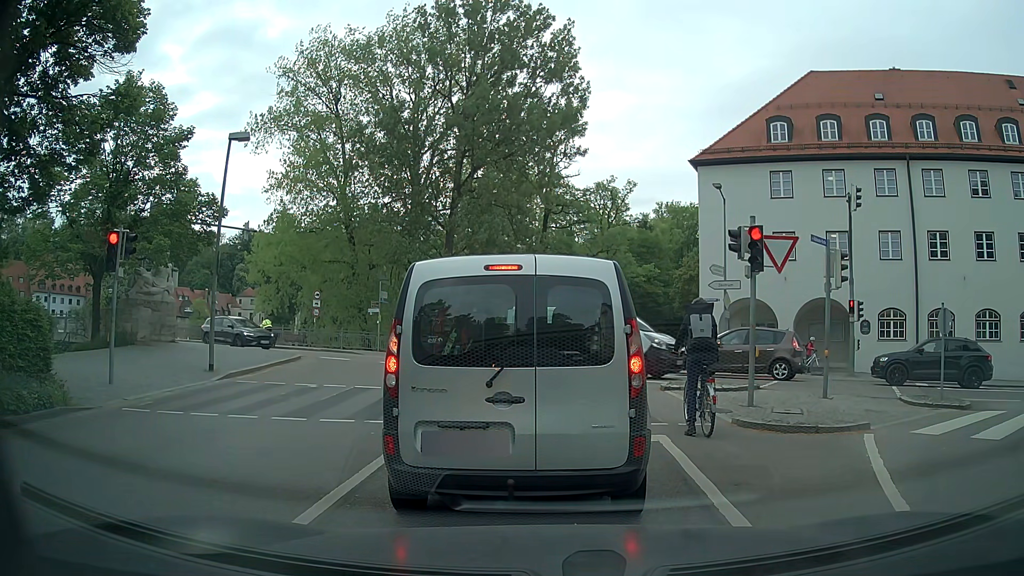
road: residential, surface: asphalt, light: Day
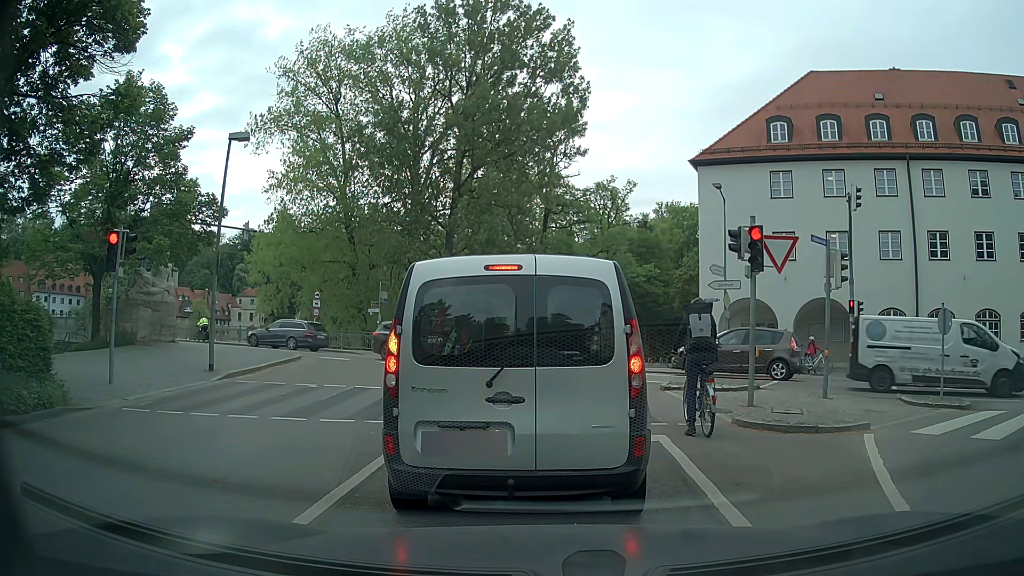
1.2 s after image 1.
(0.0, 0.0) m; 0°
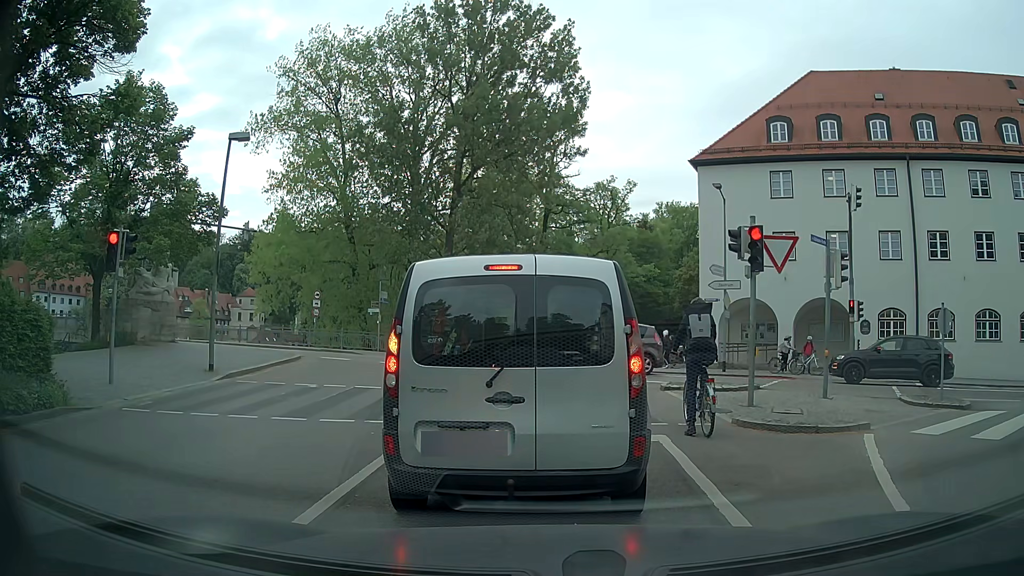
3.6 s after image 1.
(0.0, 0.0) m; 0°
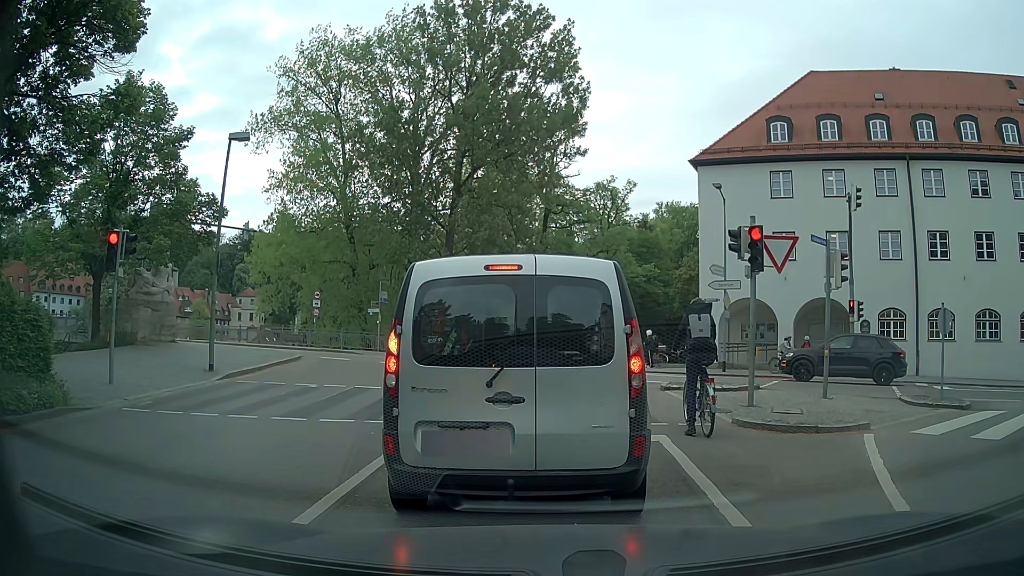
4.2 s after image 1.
(0.0, 0.0) m; 0°
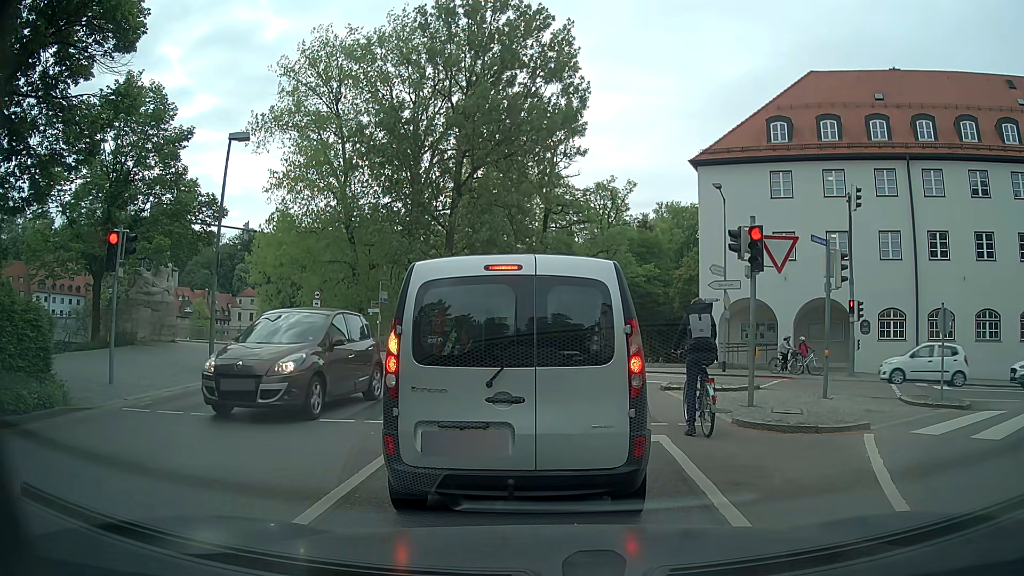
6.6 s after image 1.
(0.0, 0.0) m; 0°
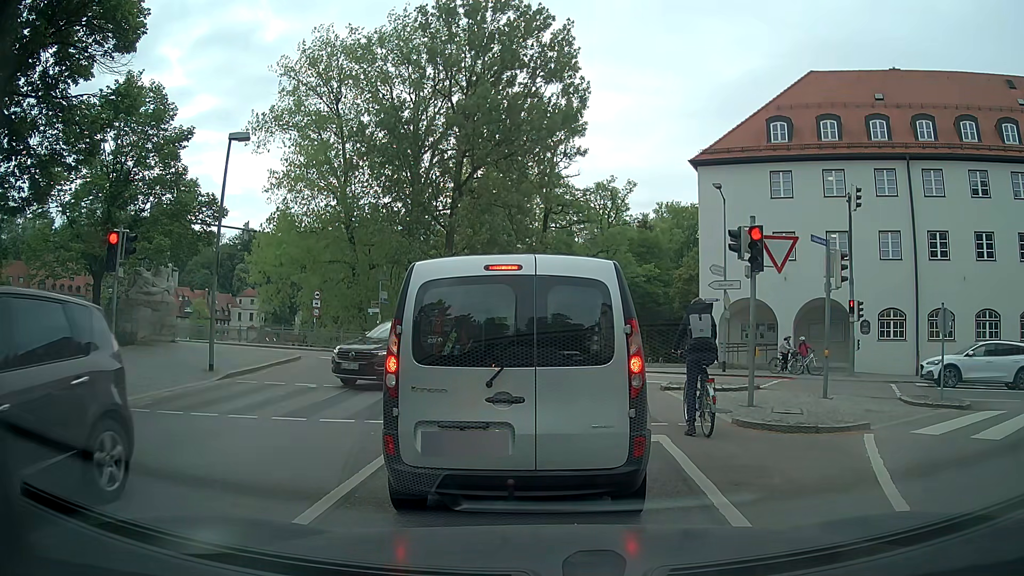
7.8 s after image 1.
(0.0, 0.0) m; 0°
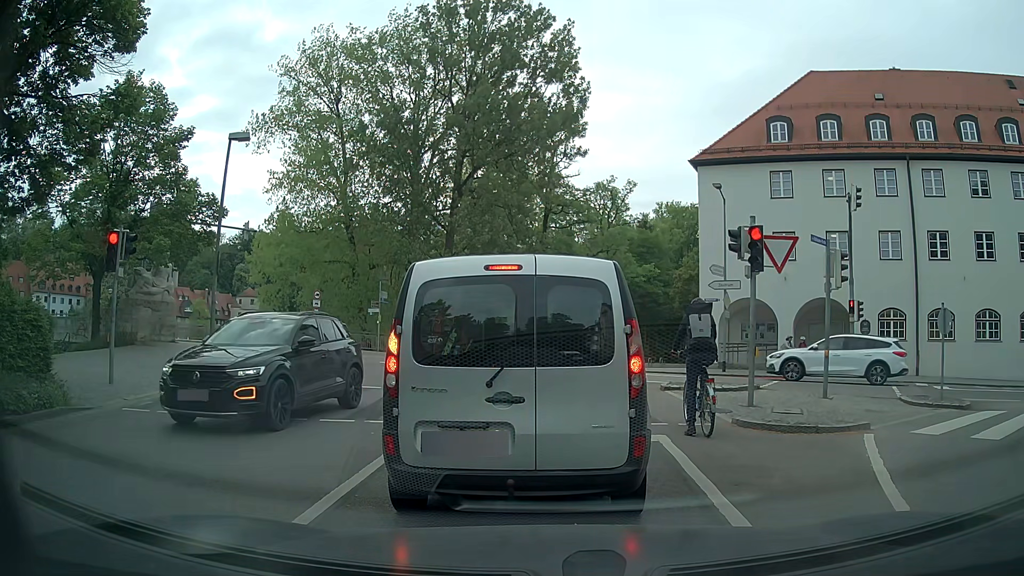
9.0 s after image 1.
(0.0, 0.0) m; 0°
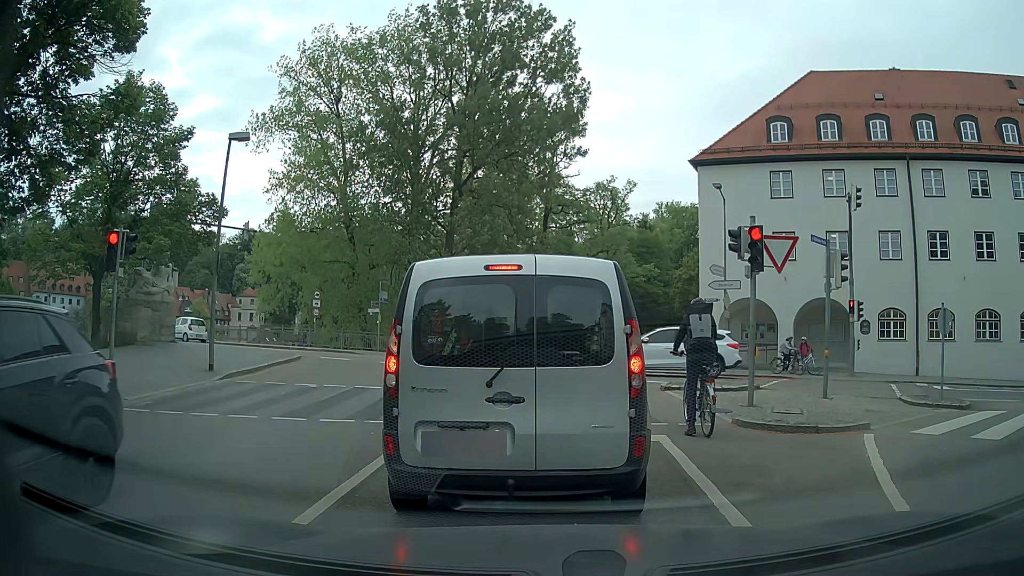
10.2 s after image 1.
(0.0, 0.0) m; 0°
